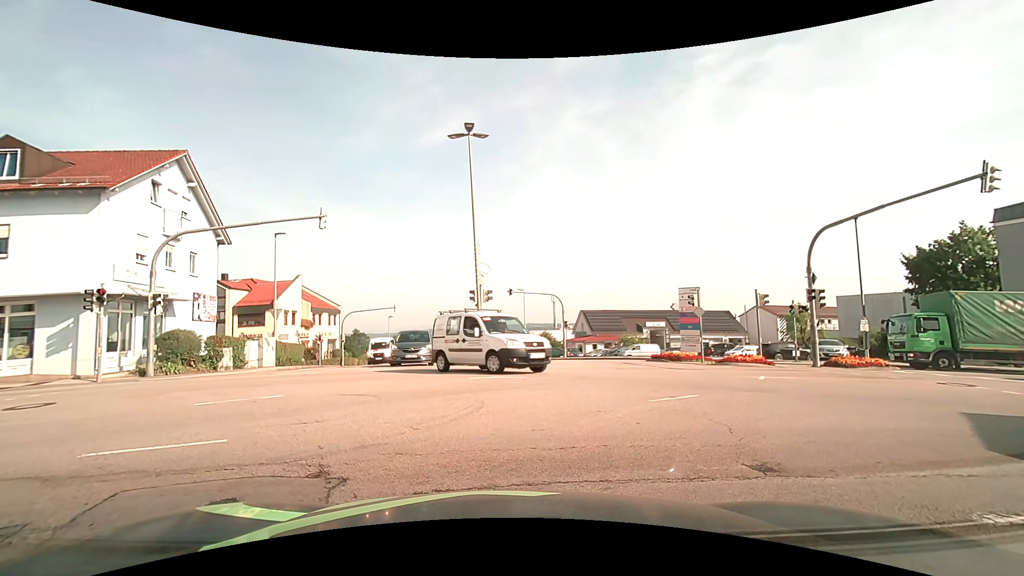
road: residential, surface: asphalt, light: Day
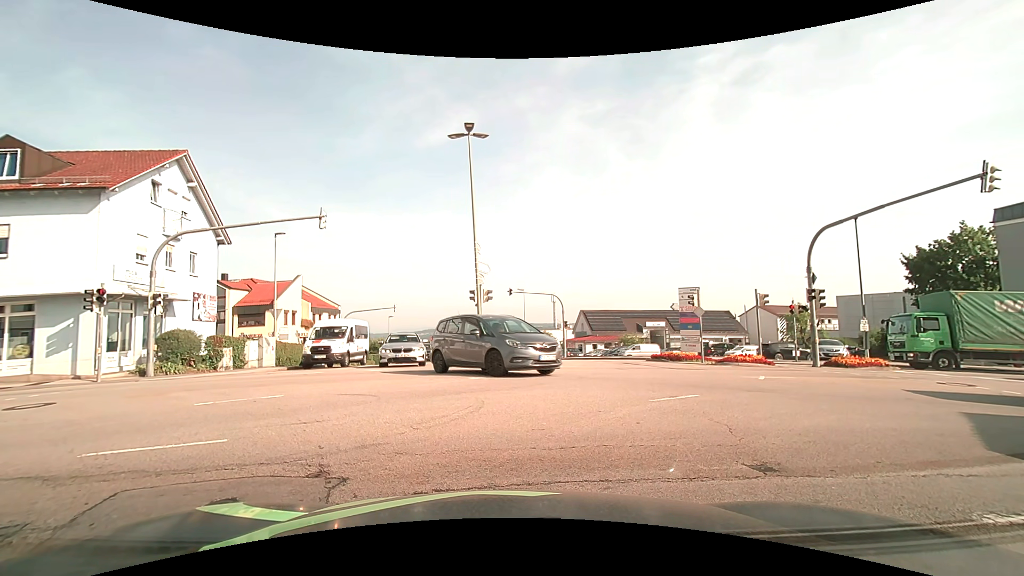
(0.0, +0.1) m; 0°
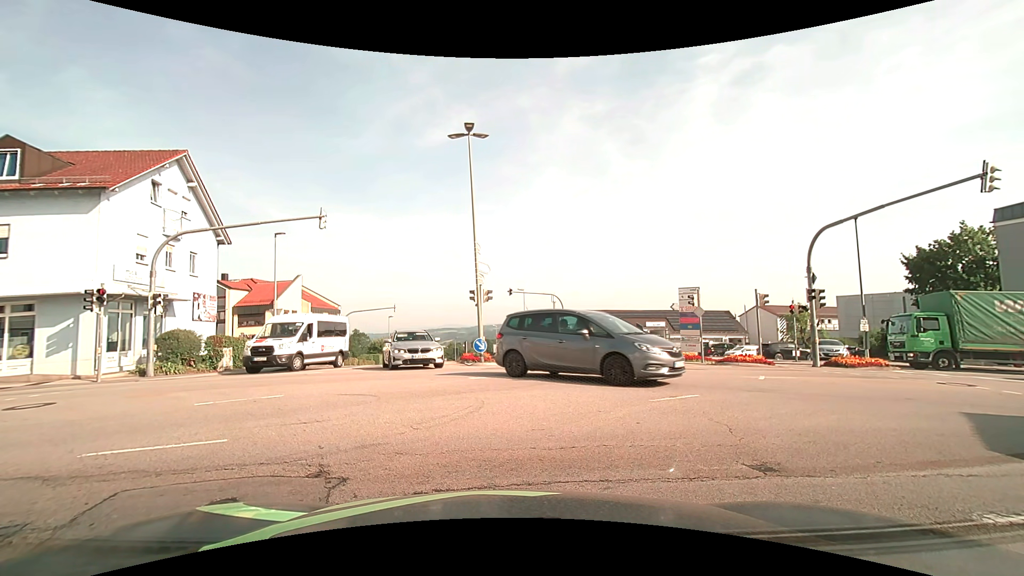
(0.0, 0.0) m; 0°
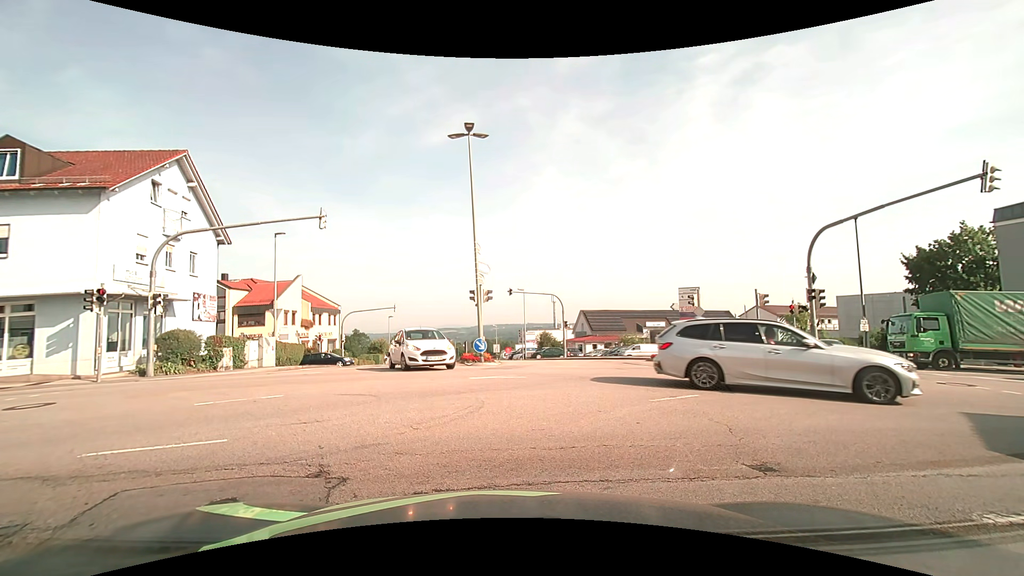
(0.0, 0.0) m; 0°
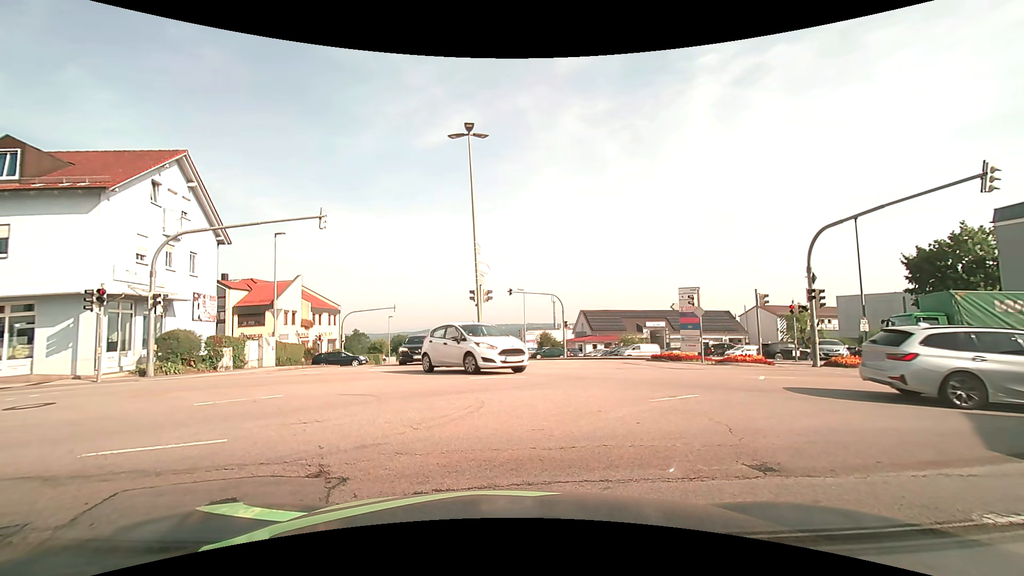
(0.0, 0.0) m; 0°
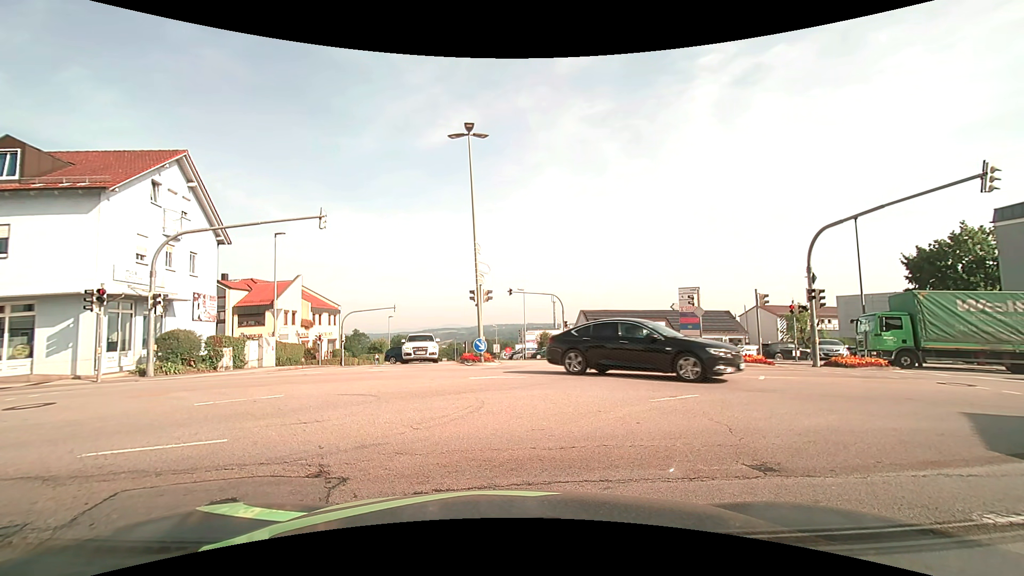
(0.0, 0.0) m; 0°
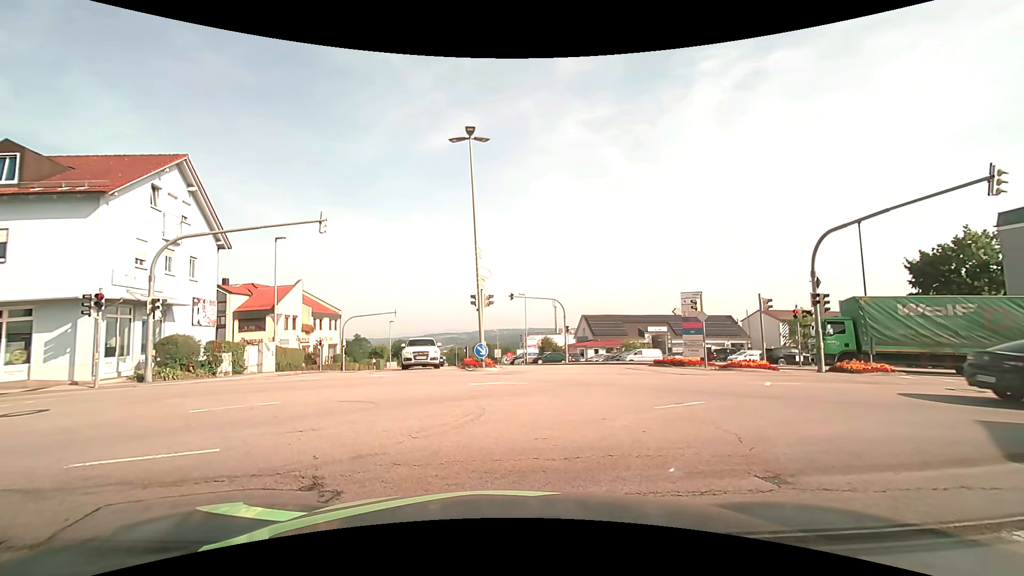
(0.0, +0.2) m; 0°
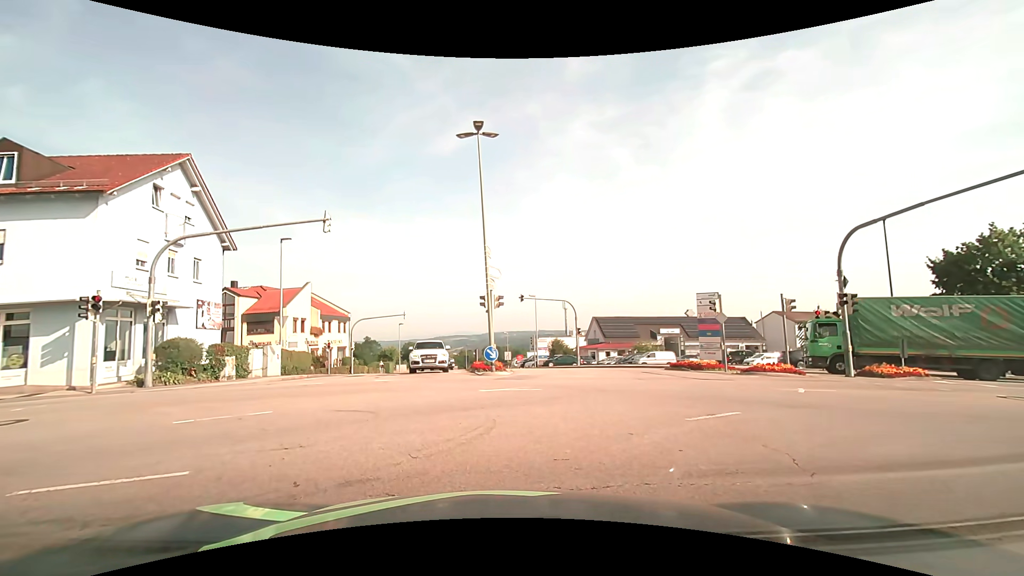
(0.0, +0.9) m; -3°
(-2, +10) (-11, +14) (-21, +14) (-31, +13) (-41, +11) (-51, +9) (-60, +6) (-70, +4) (-80, +1) (-89, -1) m
